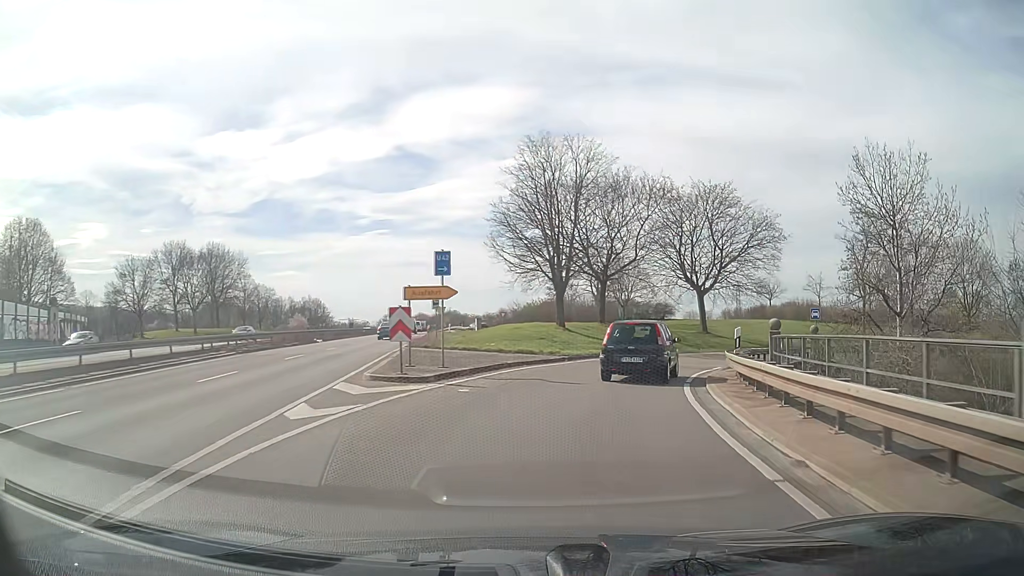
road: trunk_link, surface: asphalt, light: Day
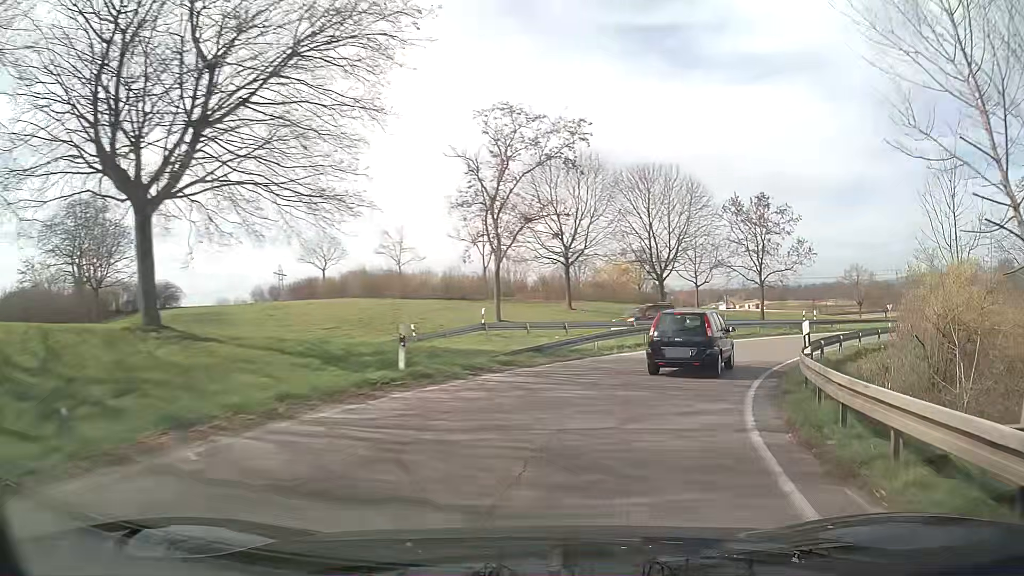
(+10.5, +34.2) m; +38°
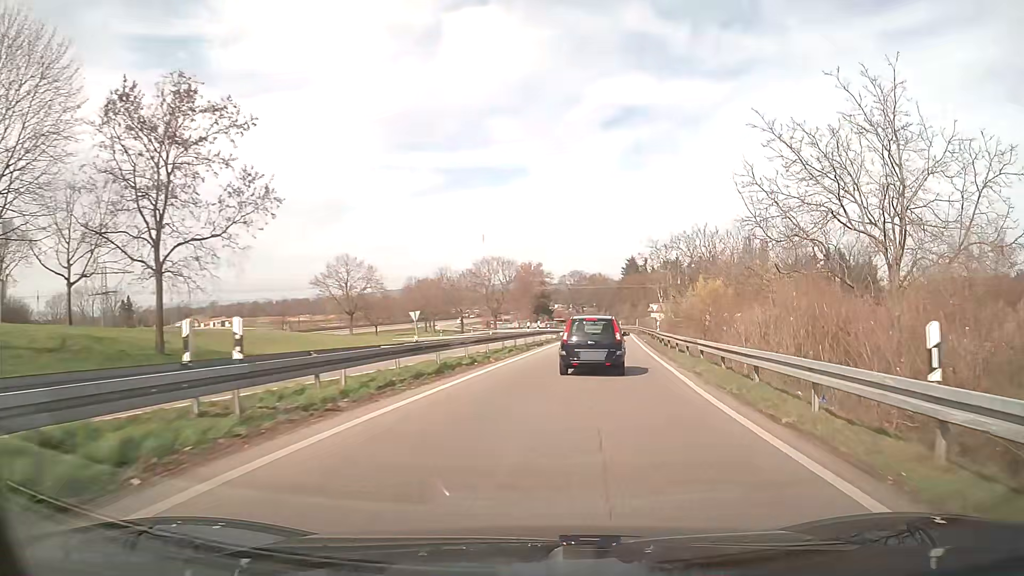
(+14.2, +32.6) m; +45°
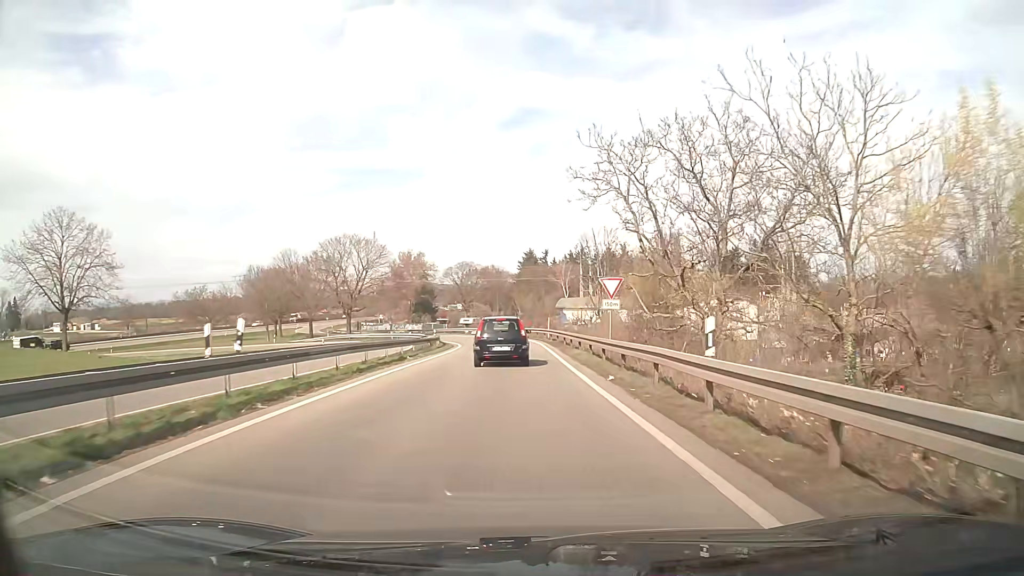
(+3.8, +32.4) m; +10°
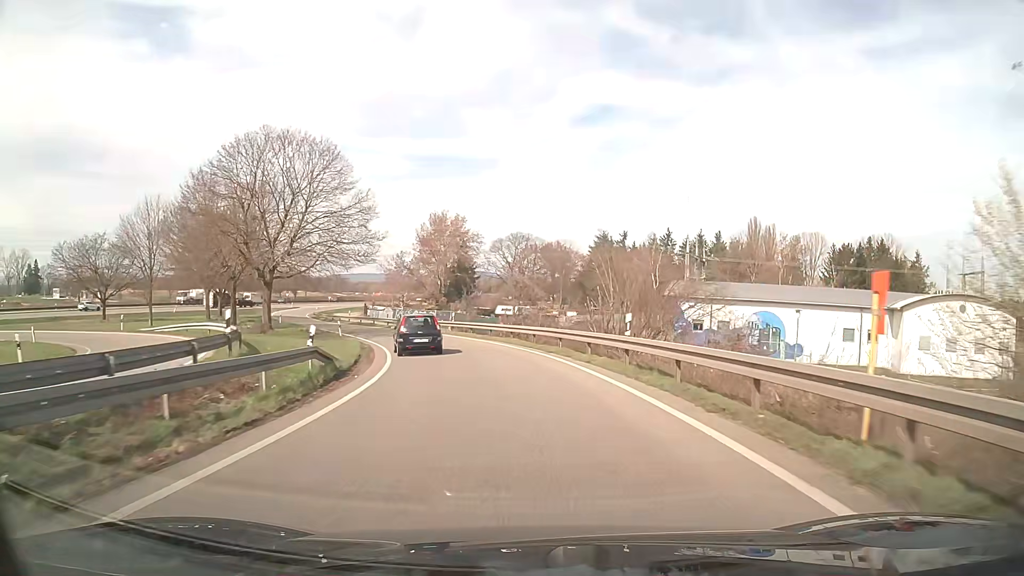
(-1.7, +44.3) m; -5°
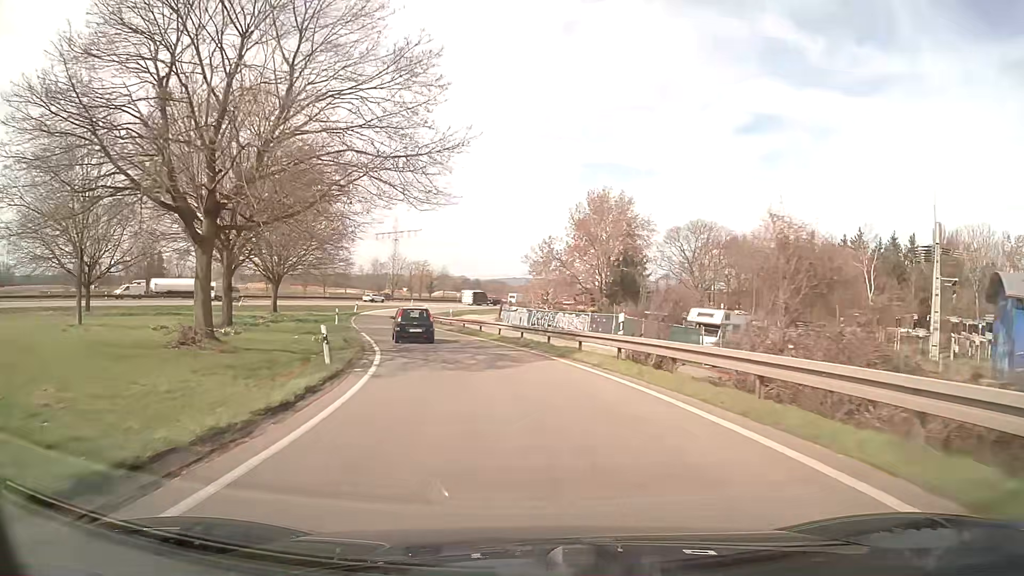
(-2.8, +26.7) m; -14°
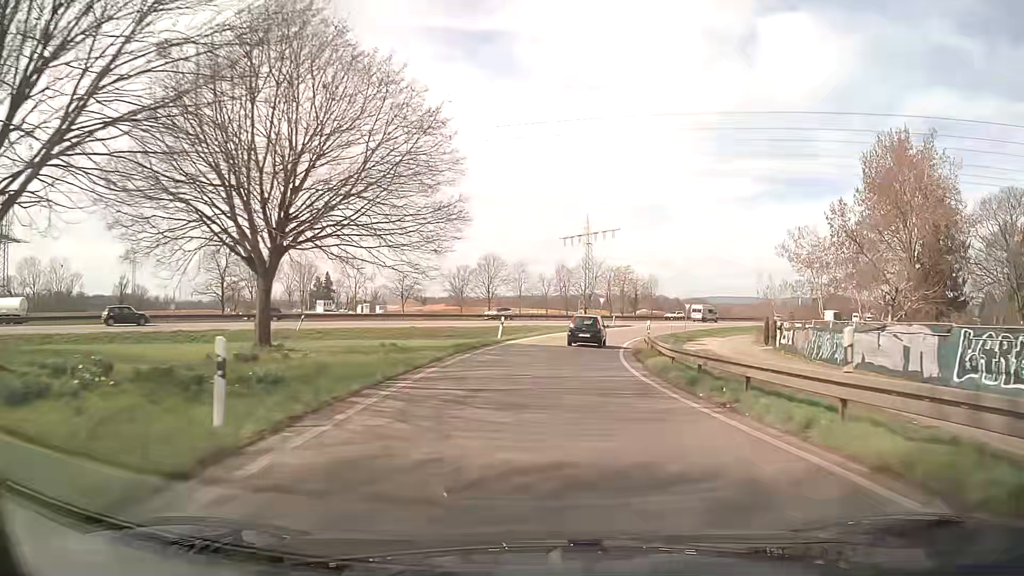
(-6.2, +36.1) m; -17°
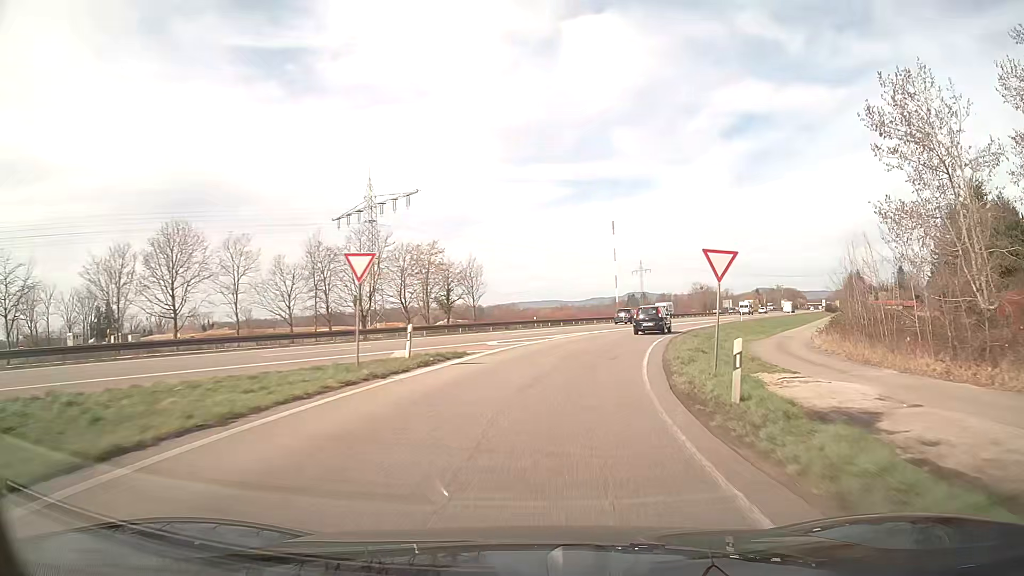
(+5.2, +47.7) m; +16°
(0, +10) (+2, +20) (+4, +30) (+7, +39) (+11, +48) (+15, +57) (+20, +66) (+24, +75) (+29, +84) (+34, +93) m
